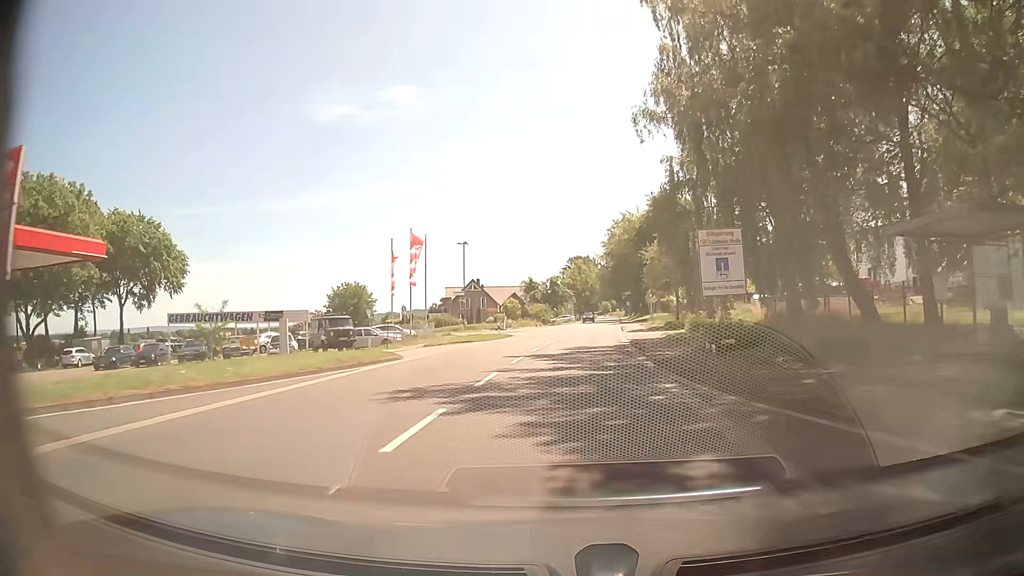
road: tertiary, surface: asphalt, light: Day
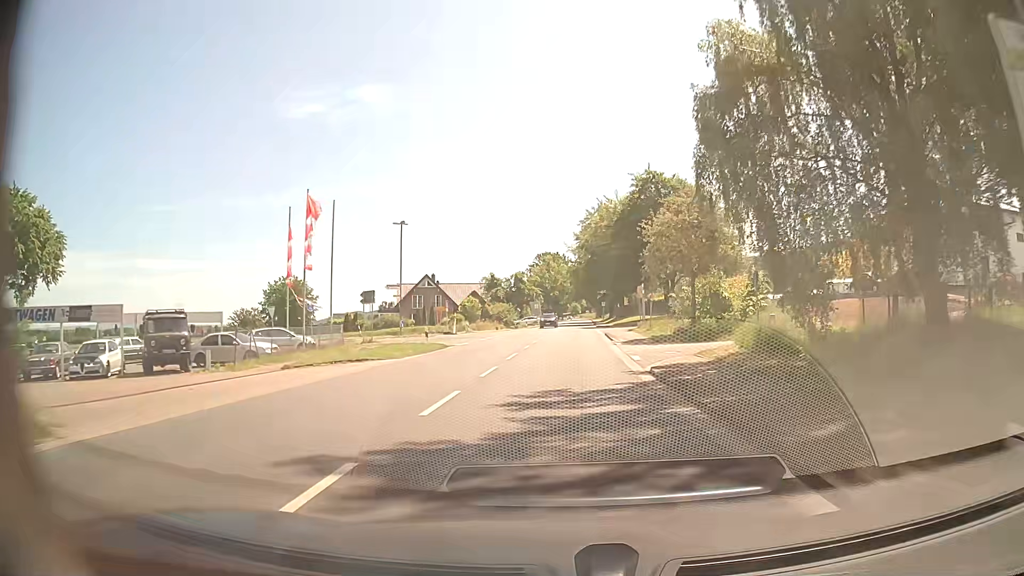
(+0.3, +15.7) m; +2°
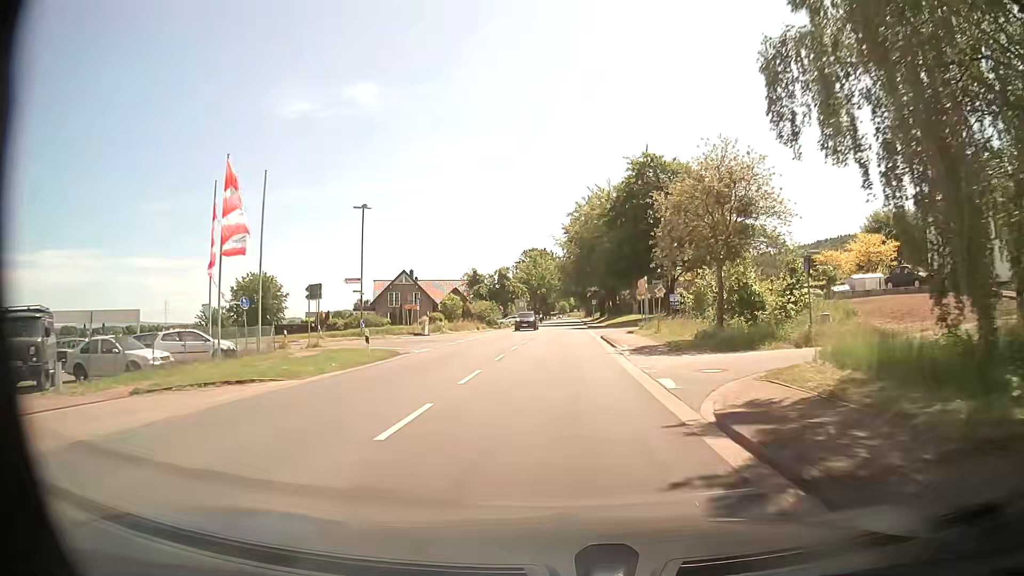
(+0.1, +7.9) m; +1°
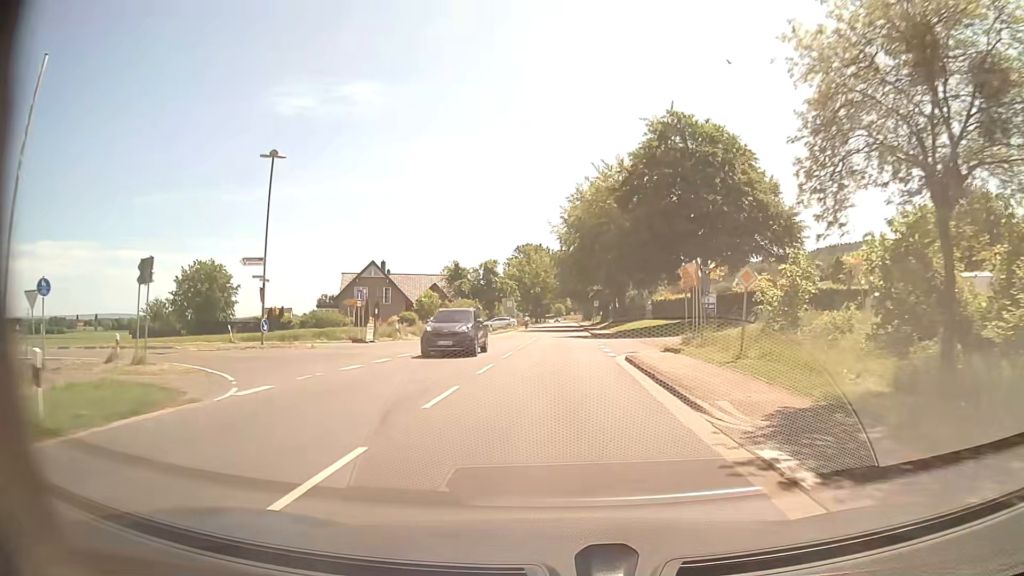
(+0.1, +15.8) m; 0°
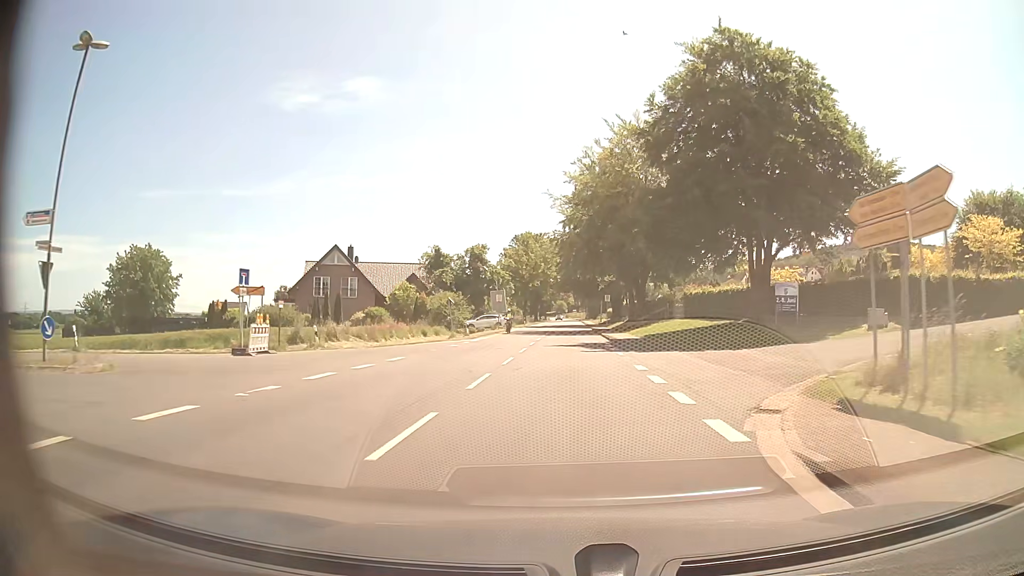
(0.0, +15.8) m; 0°
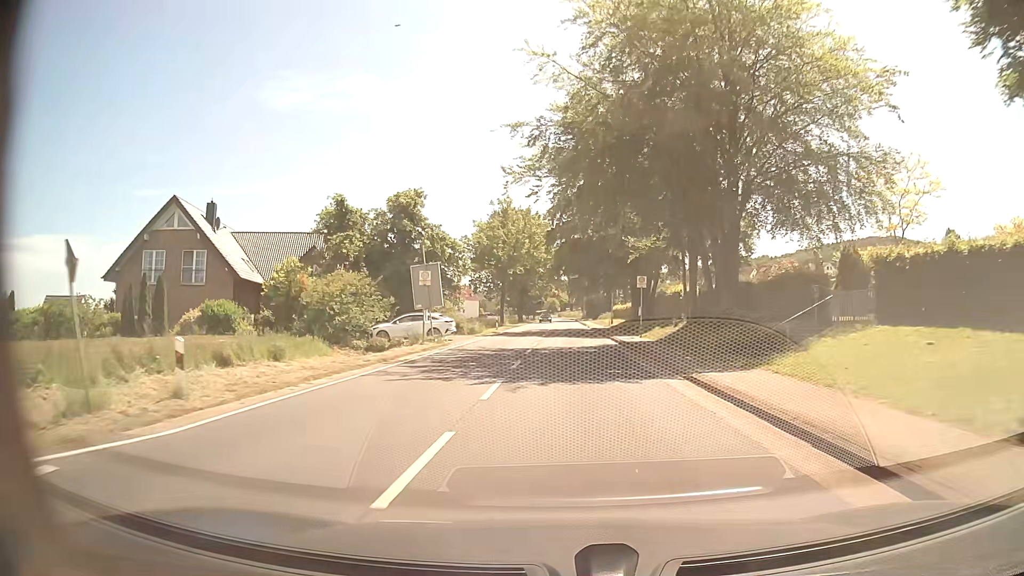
(+0.1, +31.7) m; +1°
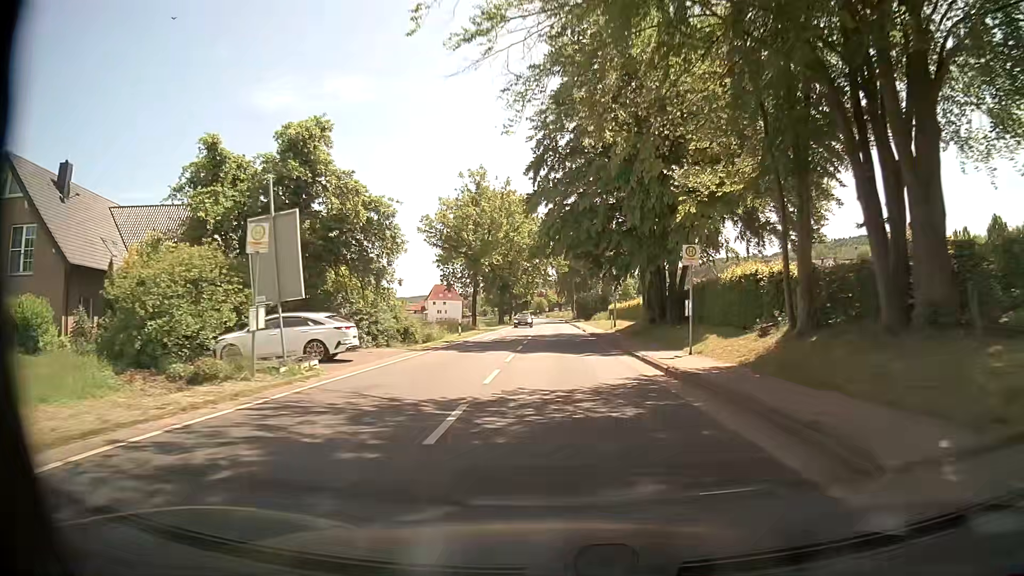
(+0.1, +15.9) m; +1°
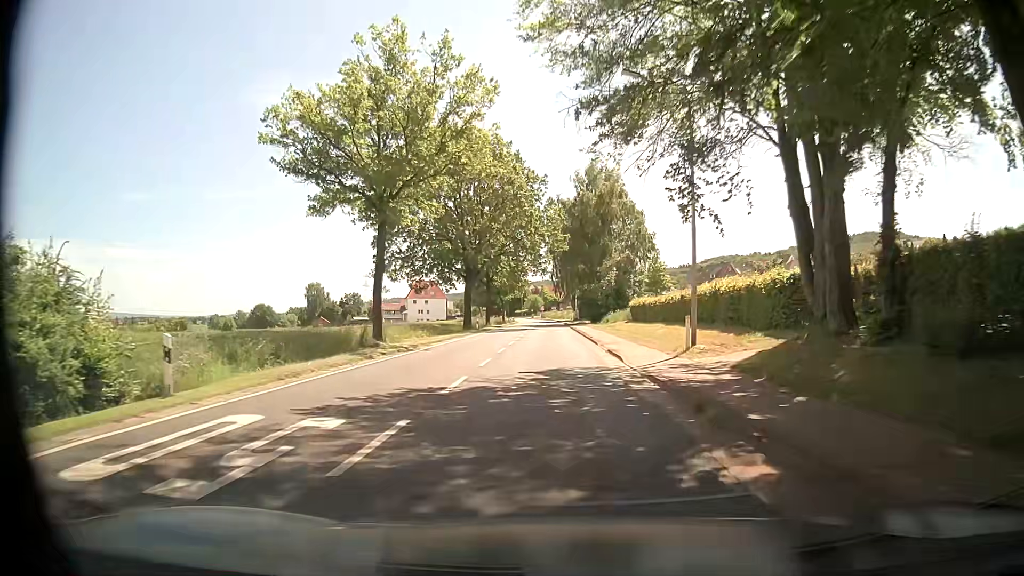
(+0.3, +31.8) m; 0°
(0, +10) (0, +20) (0, +30) (0, +40) (0, +50) (-1, +60) (-1, +70) (-1, +80) (-1, +90) (-1, +100) m
